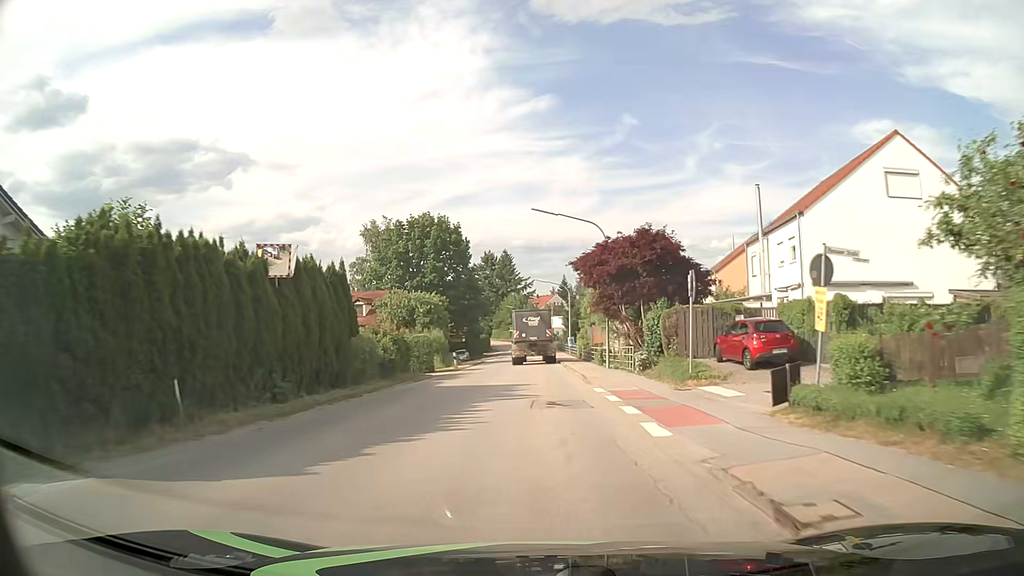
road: tertiary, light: Day
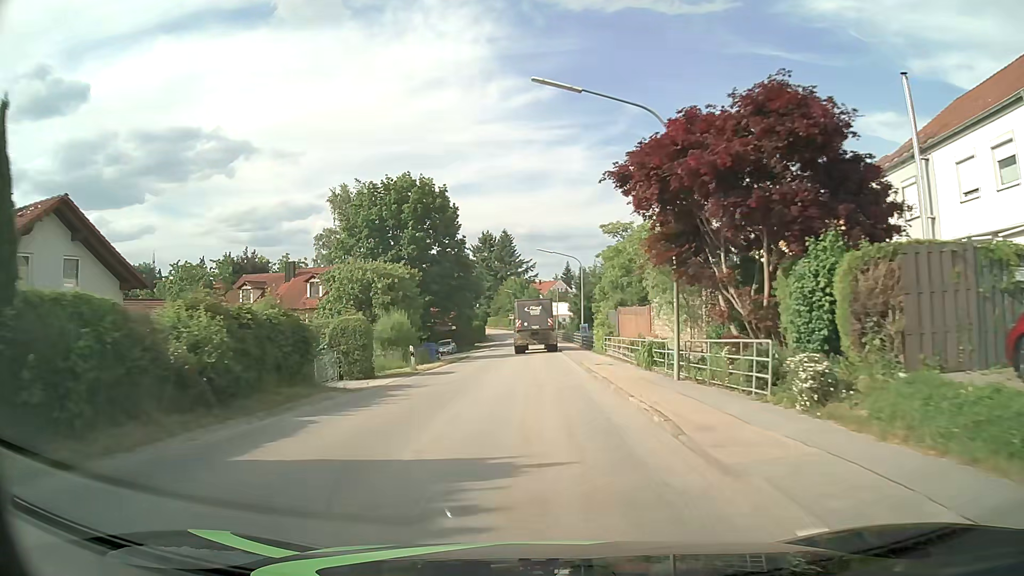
(0.0, +15.6) m; 0°
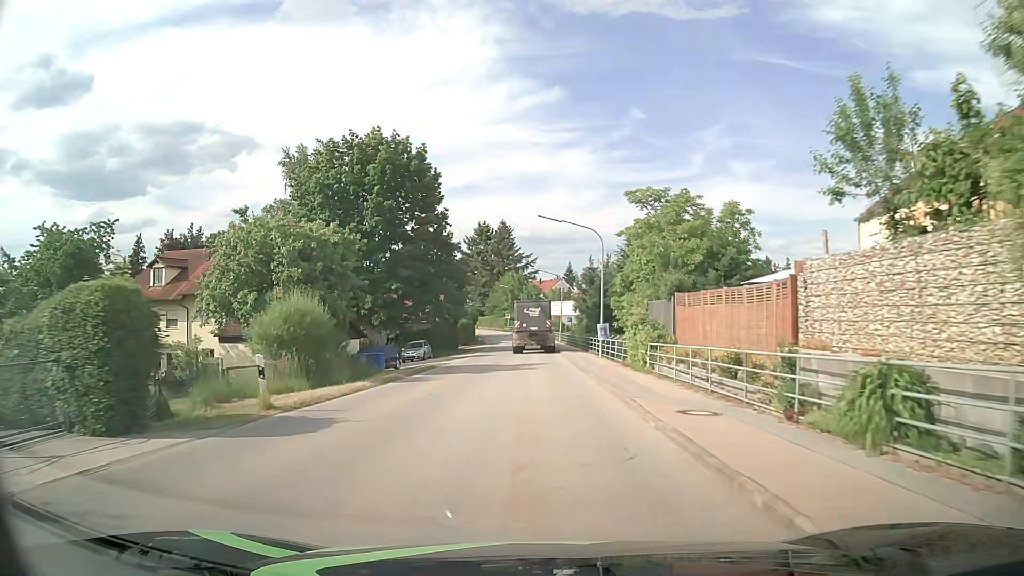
(-0.1, +15.6) m; 0°
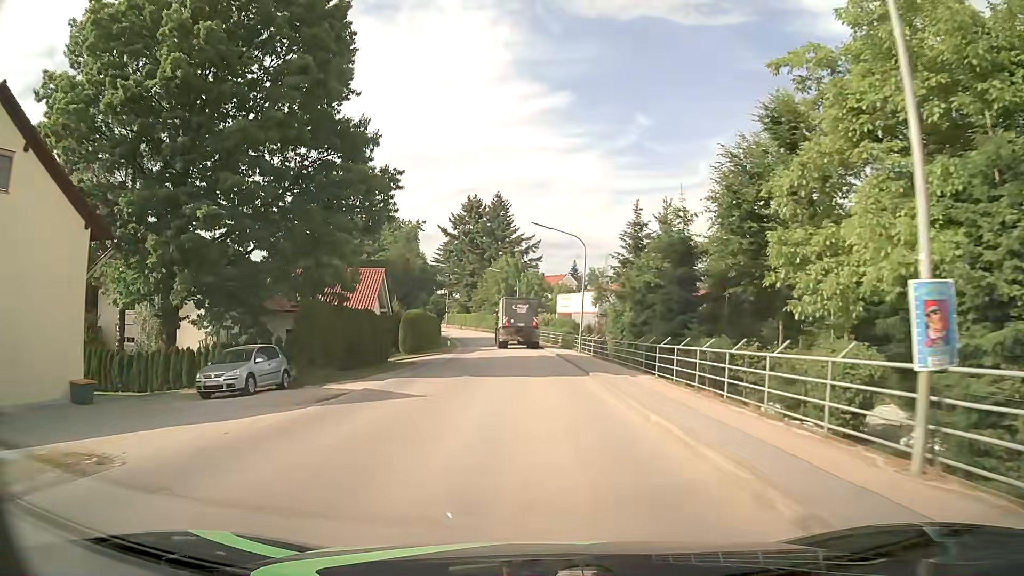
(-0.1, +30.9) m; 0°
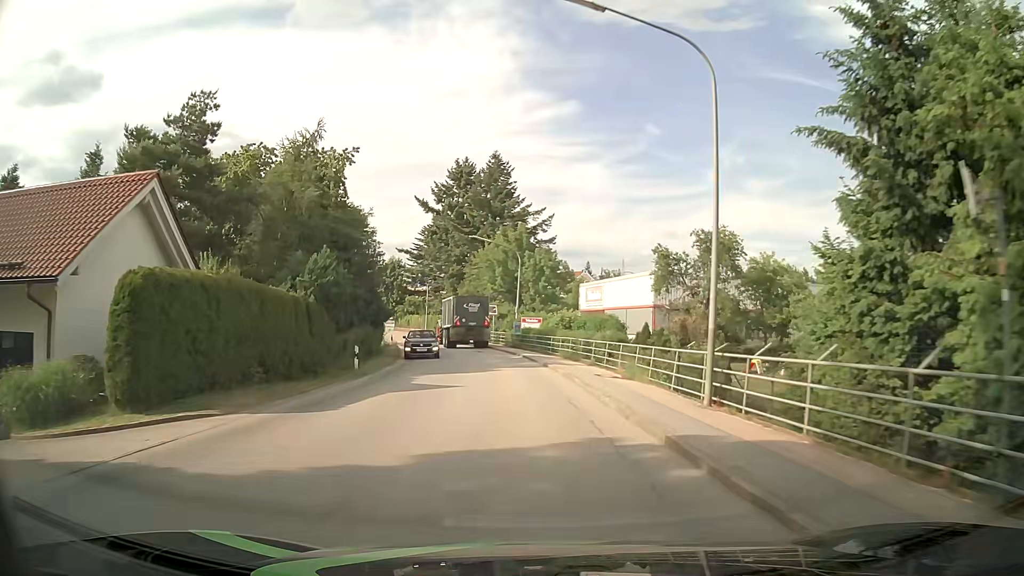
(-0.2, +30.5) m; -1°
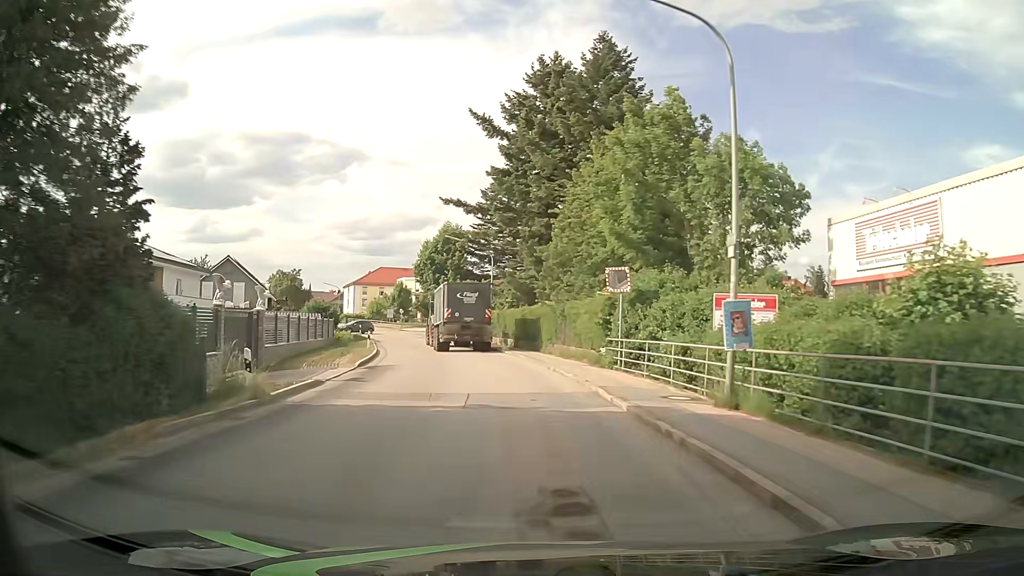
(-2.7, +37.1) m; -9°
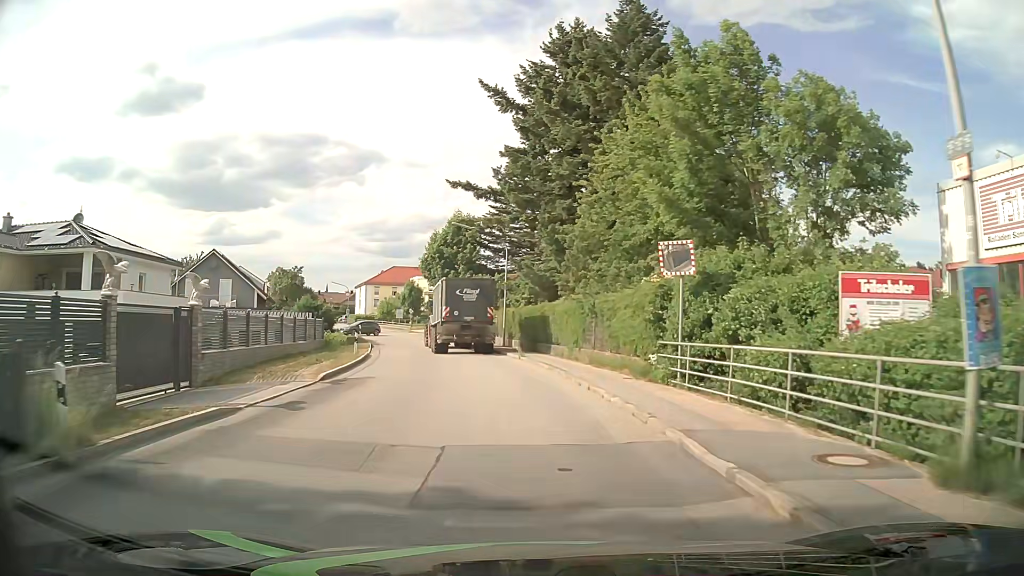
(-0.1, +6.4) m; -2°
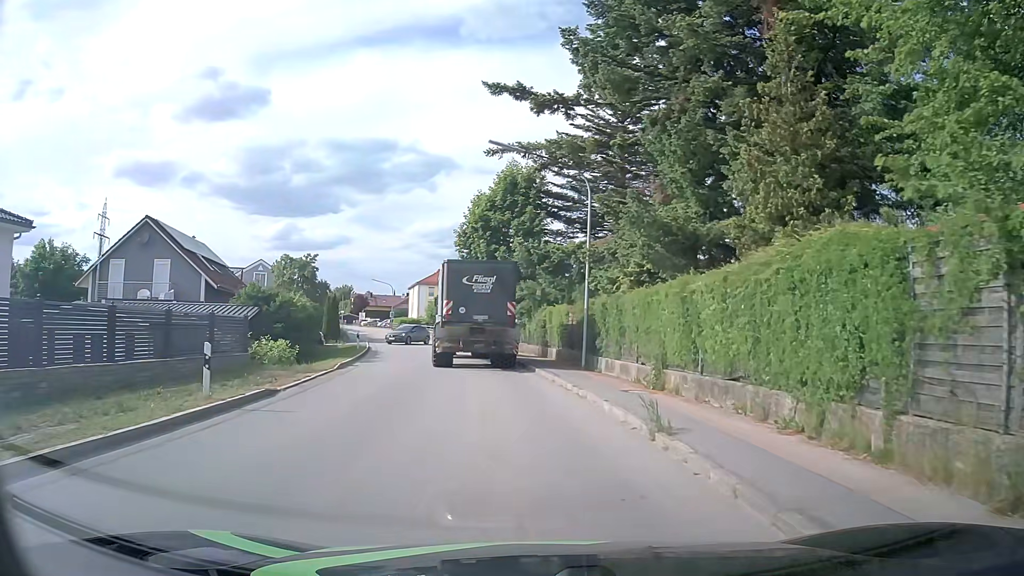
(-1.0, +19.3) m; -6°
(0, +10) (-1, +20) (-3, +30) (-5, +40) (-7, +49) (-10, +59) (-13, +69) (-16, +78) (-19, +87) (-23, +97) m
